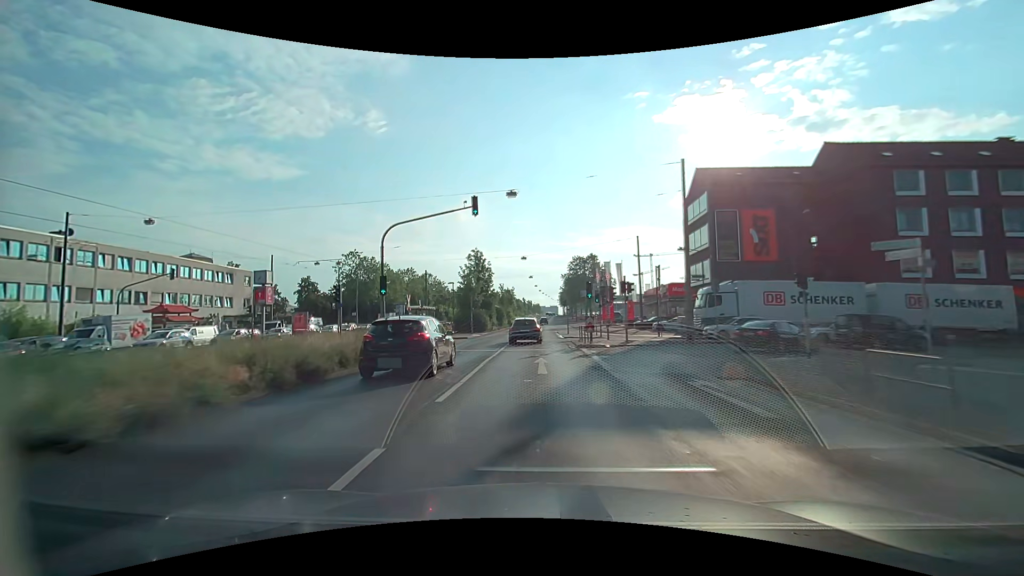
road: primary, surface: asphalt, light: Day
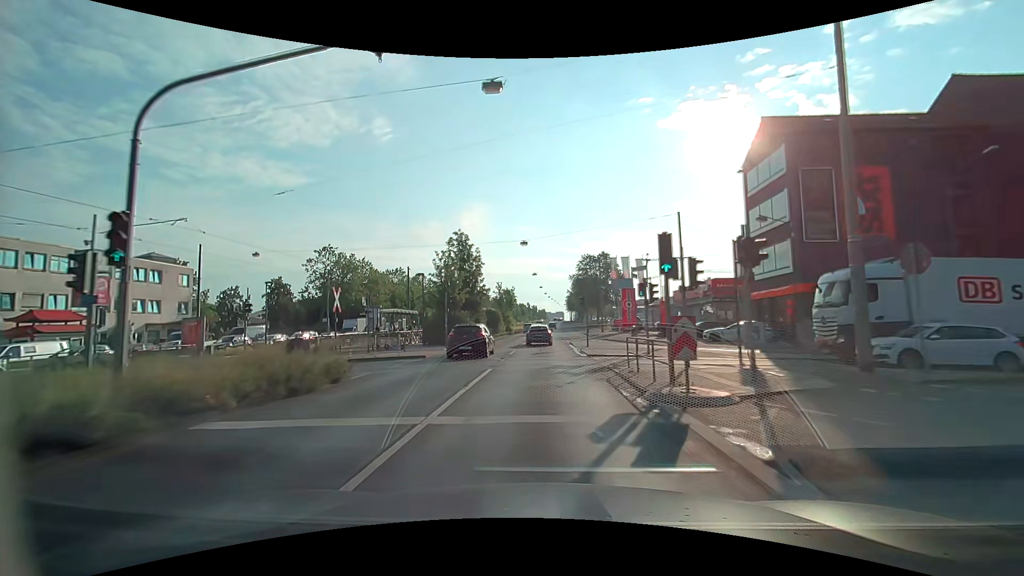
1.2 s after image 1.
(-0.1, +14.9) m; 0°
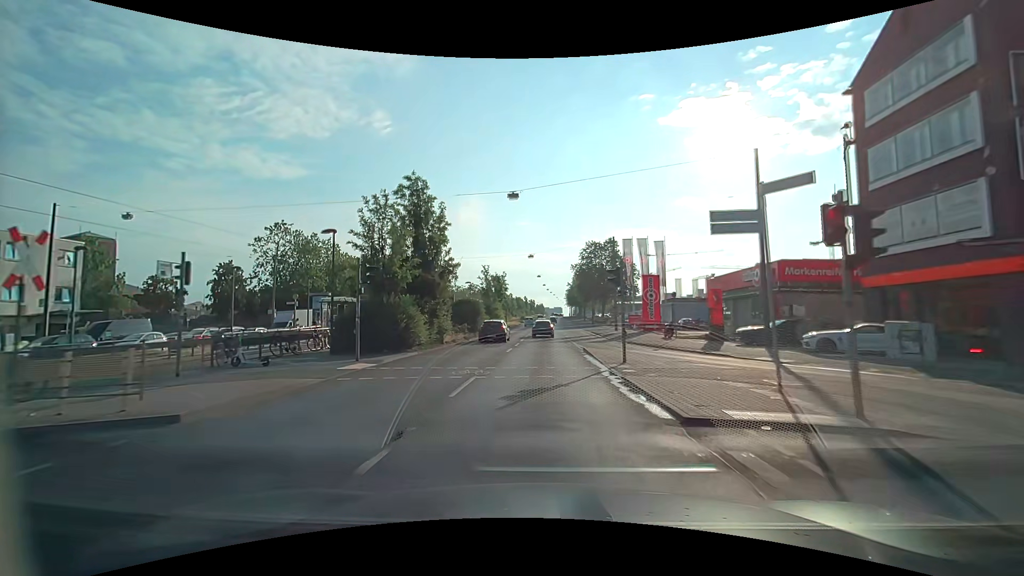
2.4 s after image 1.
(-0.1, +15.0) m; 0°
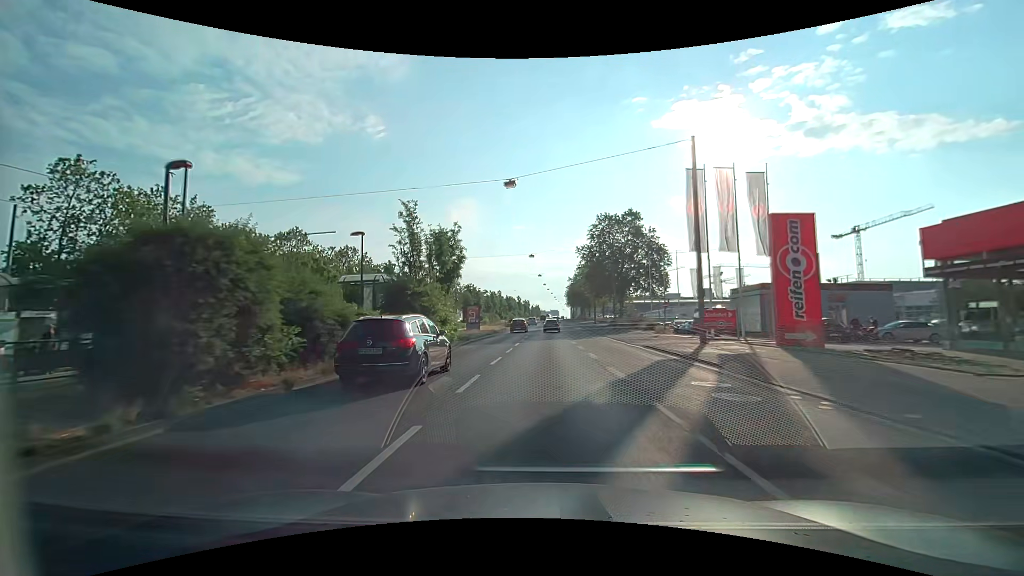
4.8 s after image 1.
(0.0, +30.9) m; +1°
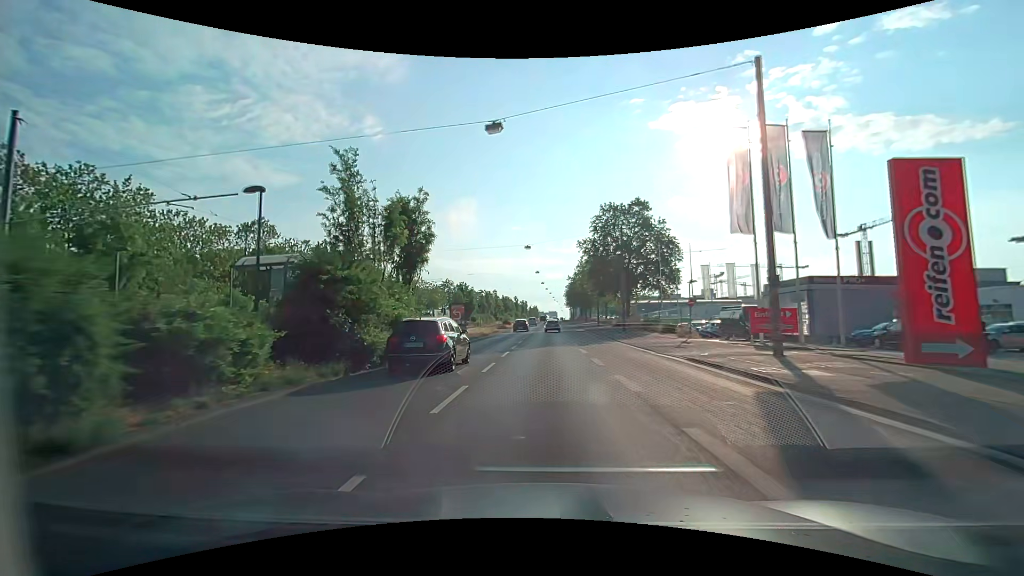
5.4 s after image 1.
(-0.1, +7.9) m; 0°
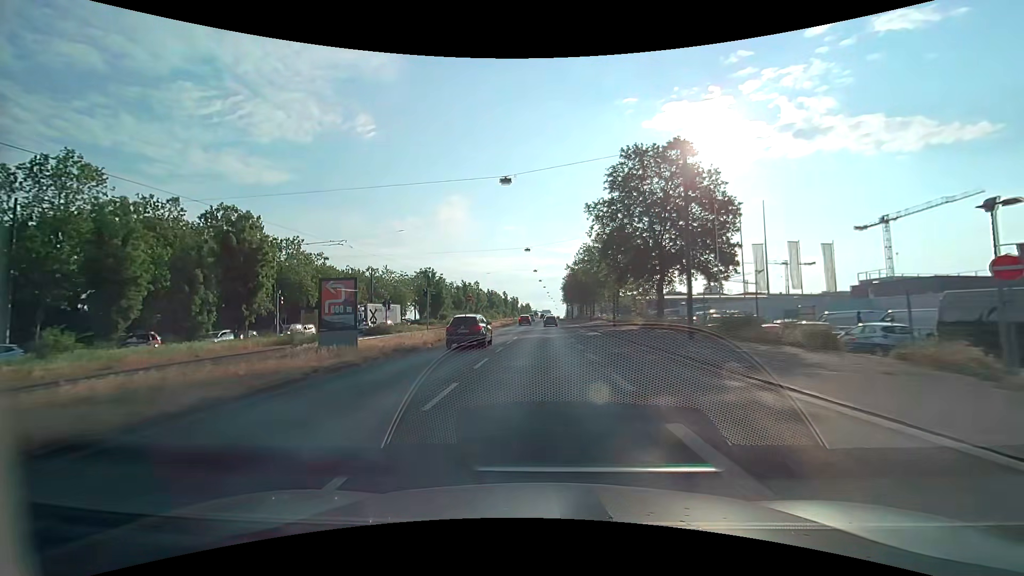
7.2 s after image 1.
(+0.1, +24.1) m; +1°
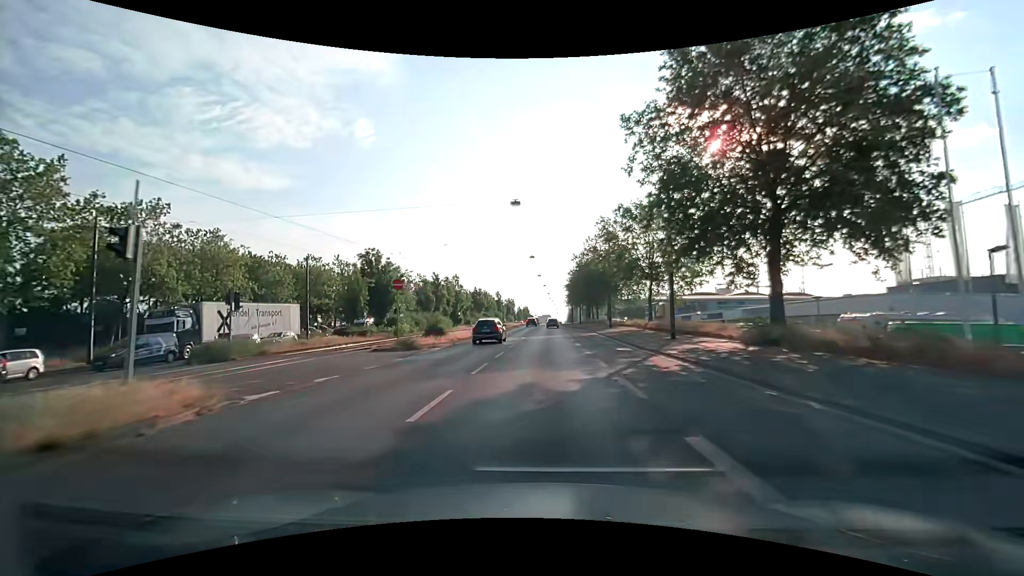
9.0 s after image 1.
(-0.1, +24.5) m; 0°
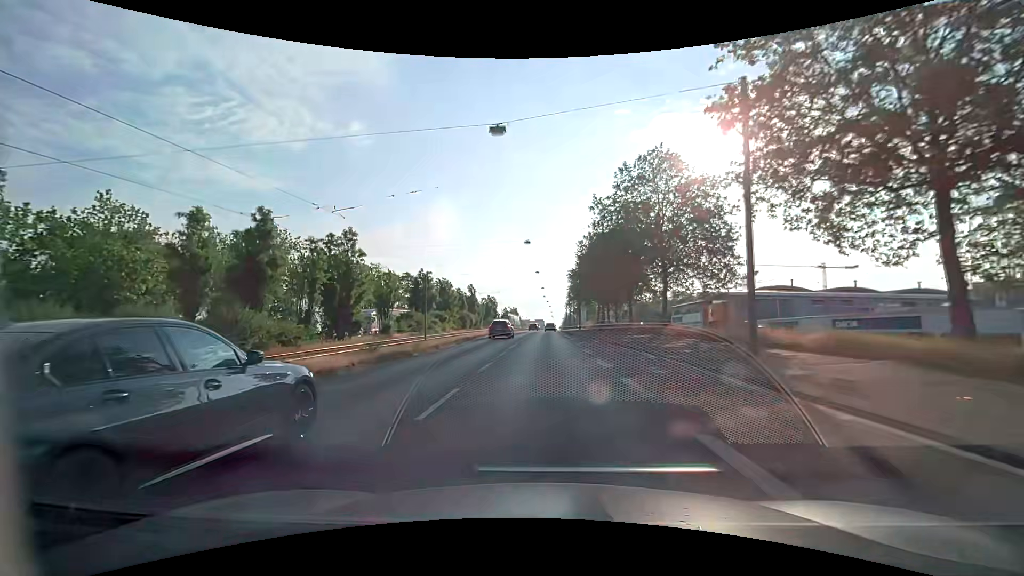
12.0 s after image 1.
(+0.2, +41.8) m; +1°
(0, +10) (0, +20) (0, +30) (0, +40) (0, +50) (0, +60) (0, +70) (+1, +80) (+1, +90) (+2, +100) m
